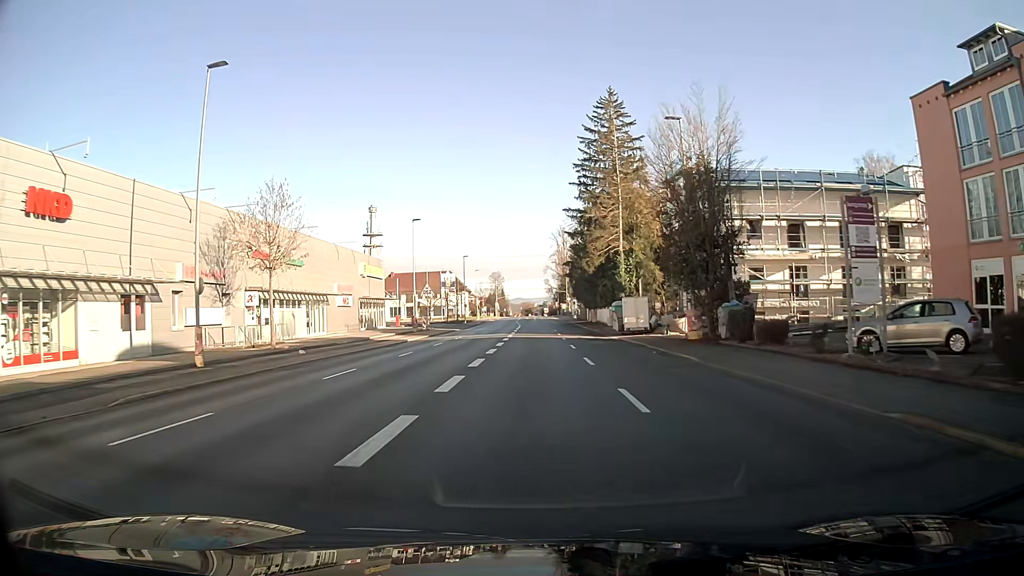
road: tertiary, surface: asphalt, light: Day
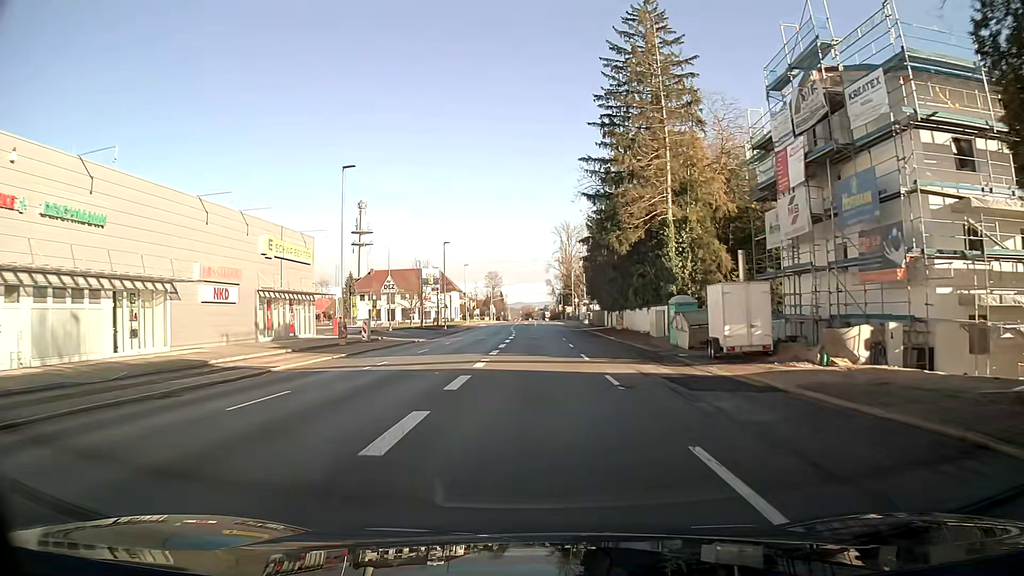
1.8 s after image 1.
(0.0, +23.6) m; 0°
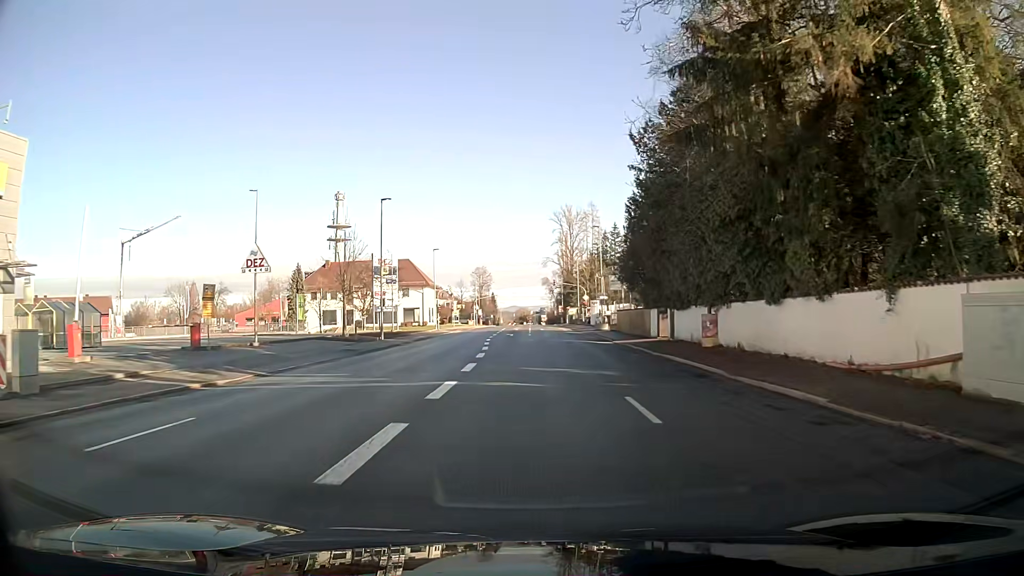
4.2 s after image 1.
(+0.1, +31.2) m; 0°
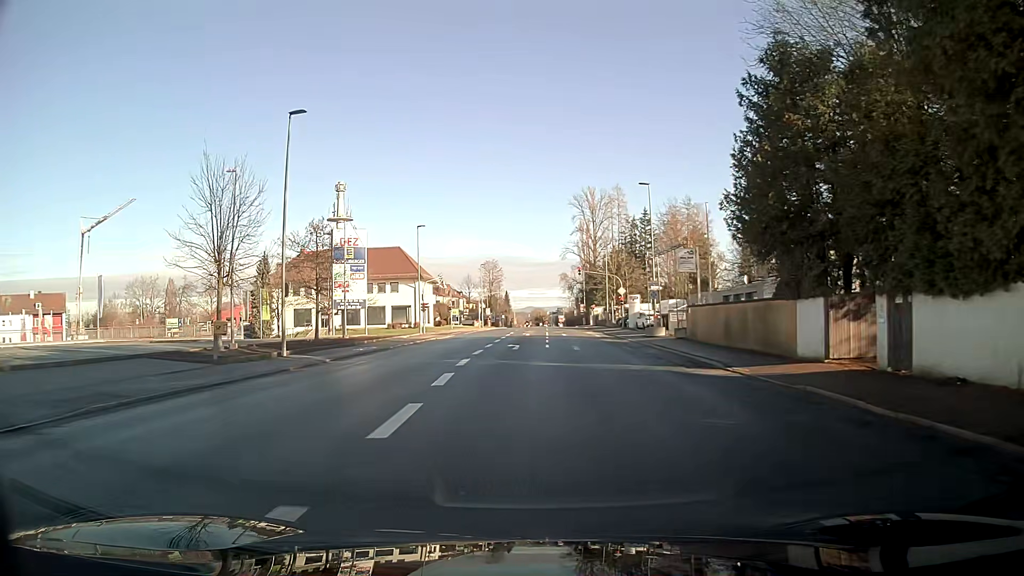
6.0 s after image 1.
(-0.2, +21.9) m; -2°
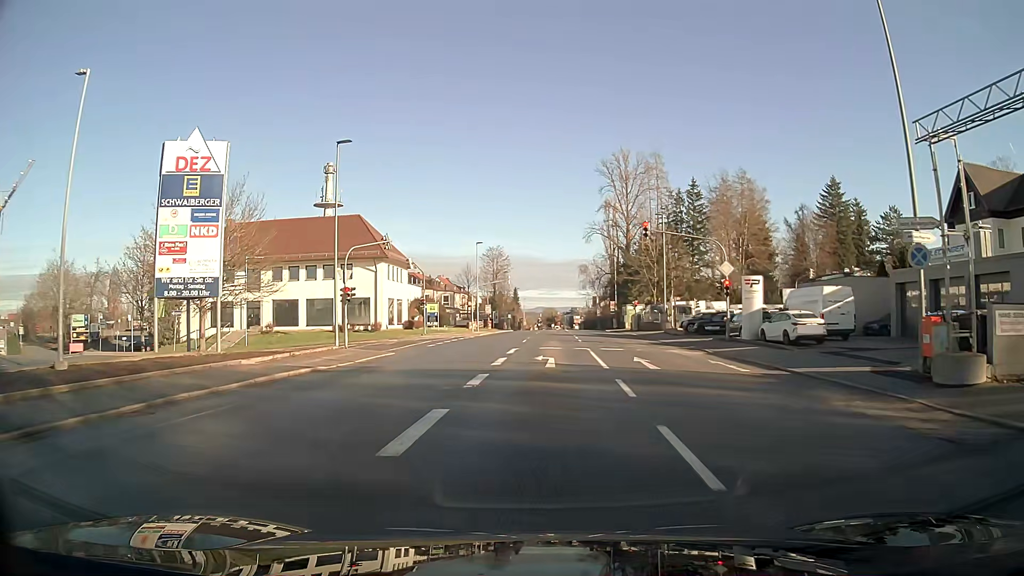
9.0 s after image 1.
(-0.4, +30.8) m; 0°
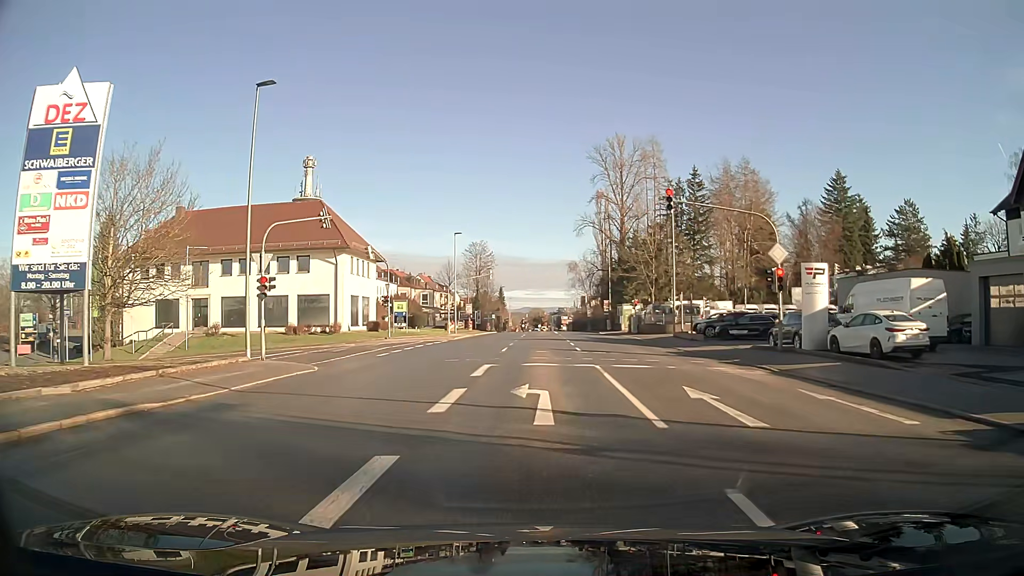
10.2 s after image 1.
(+0.1, +8.9) m; +1°
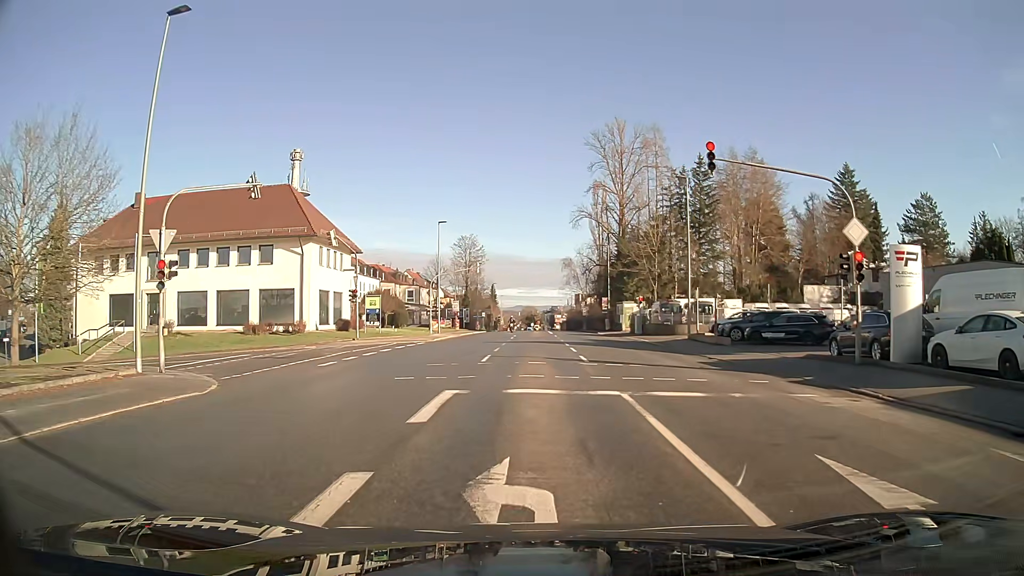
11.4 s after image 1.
(0.0, +6.7) m; 0°
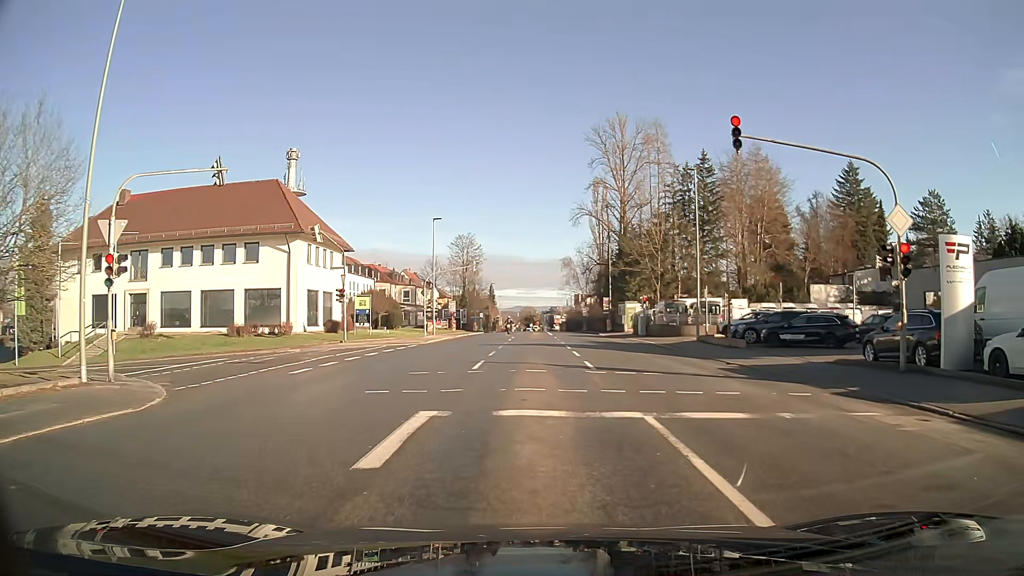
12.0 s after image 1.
(0.0, +2.5) m; 0°
(0, +10) (0, +20) (-2, +29) (-12, +32) (-22, +32) (-32, +32) (-42, +32) (-51, +33) (-53, +43) (-53, +53) m
